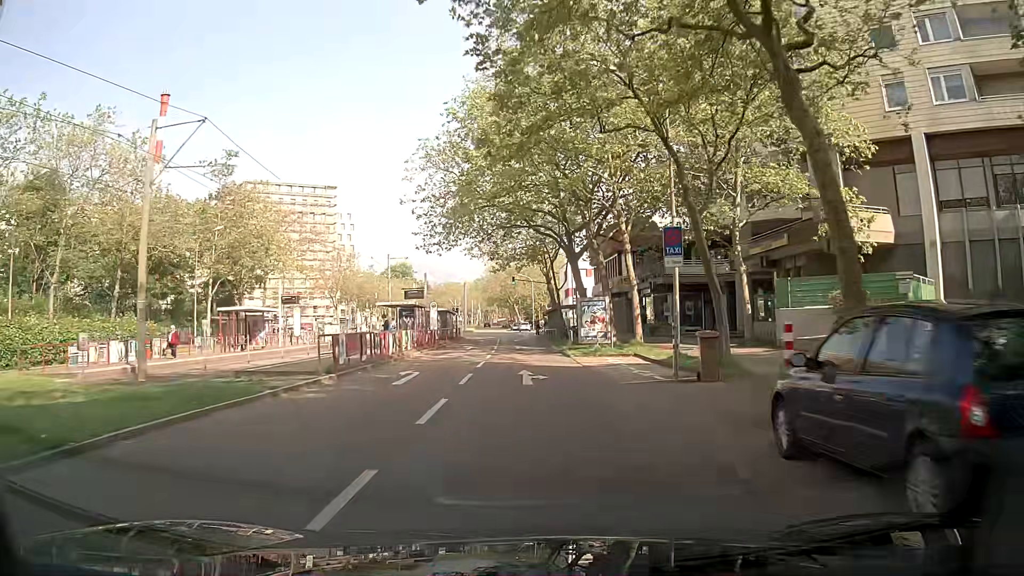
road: tertiary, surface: asphalt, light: Day
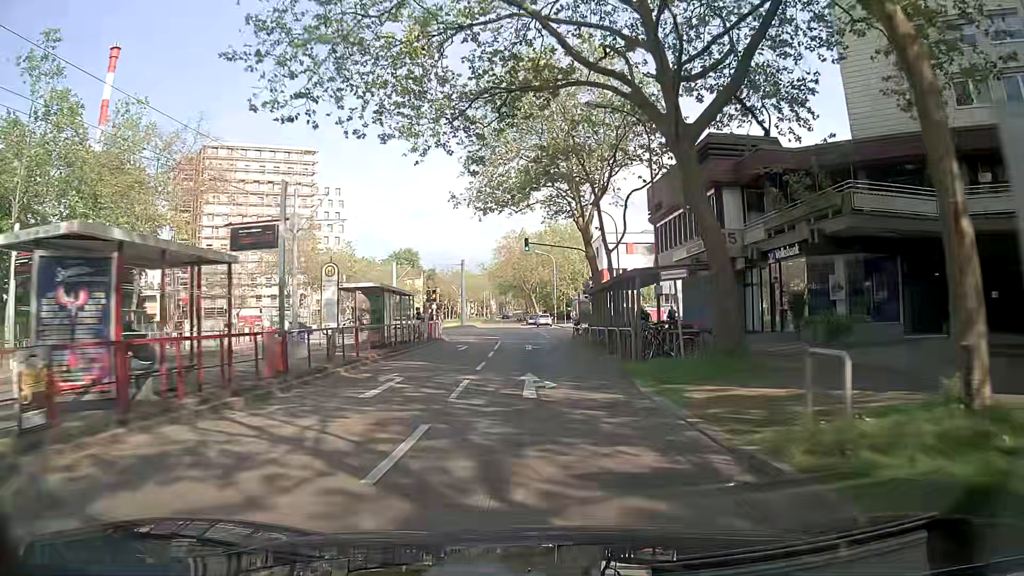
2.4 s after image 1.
(-0.7, +27.6) m; -3°
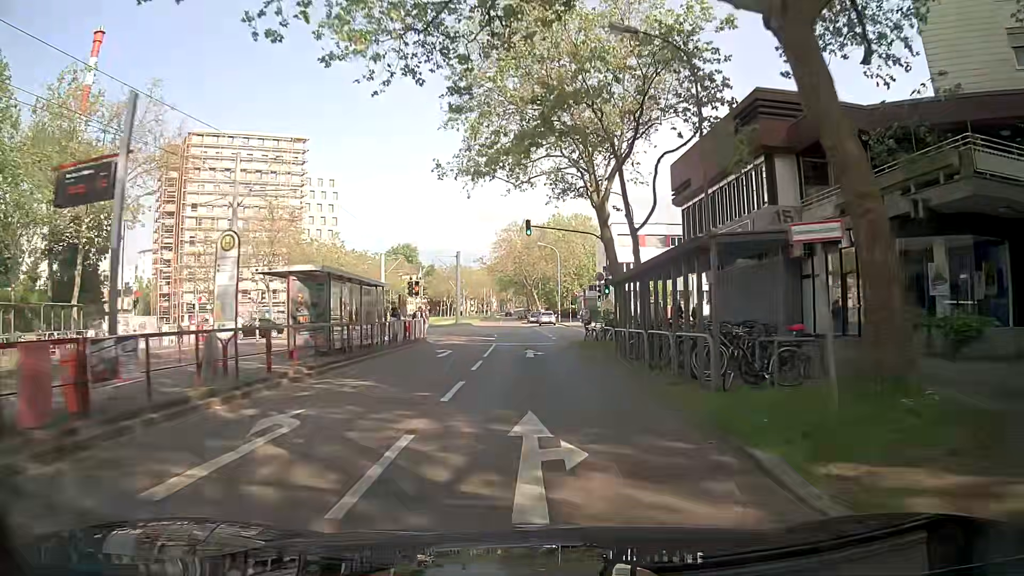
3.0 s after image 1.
(0.0, +7.1) m; 0°
(0, +10) (0, +20) (0, +30) (0, +40) (0, +50) (-1, +60) (-1, +70) (-1, +80) (-2, +90) (-2, +100) m
